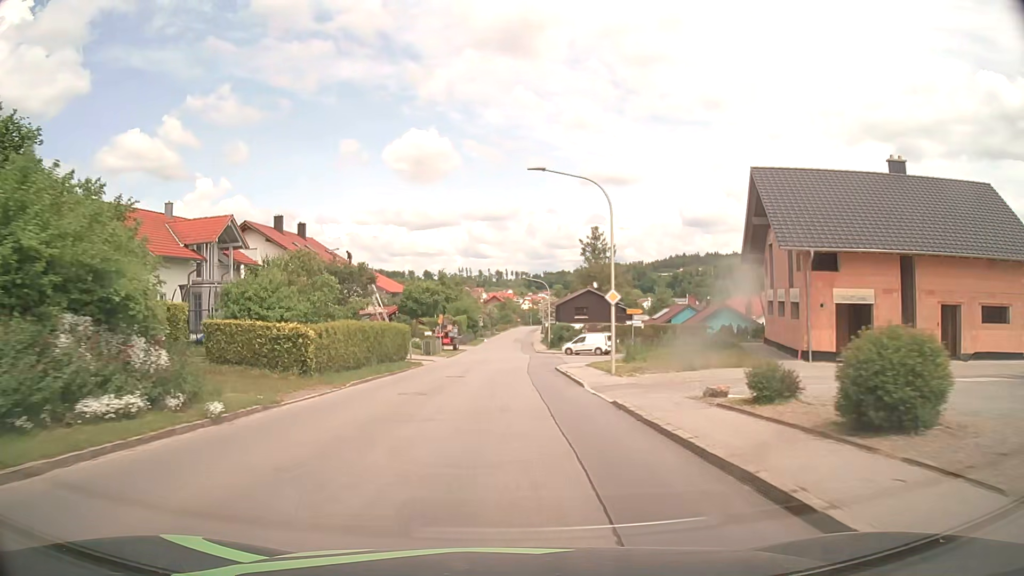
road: tertiary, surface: asphalt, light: Day
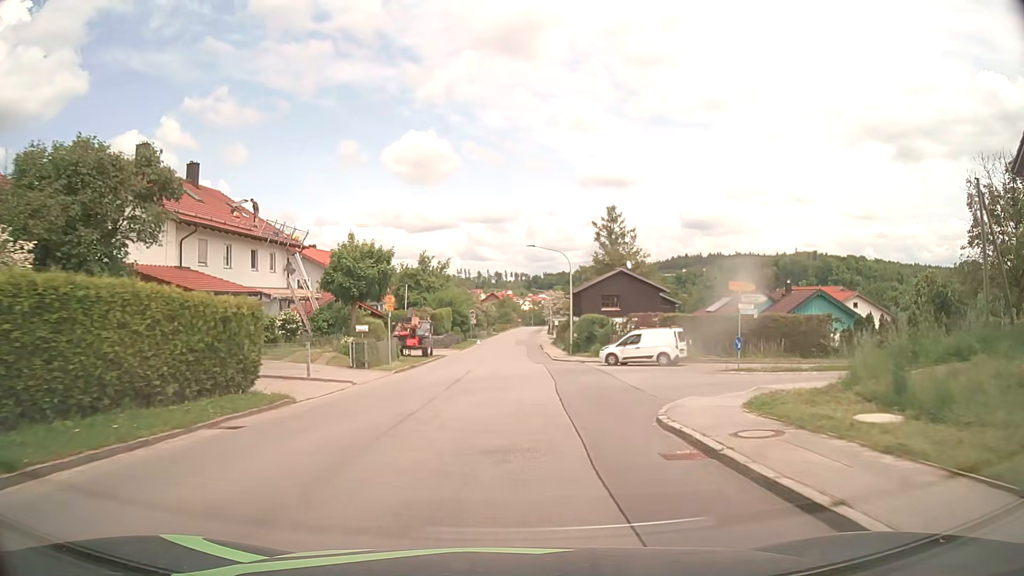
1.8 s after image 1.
(0.0, +23.4) m; 0°
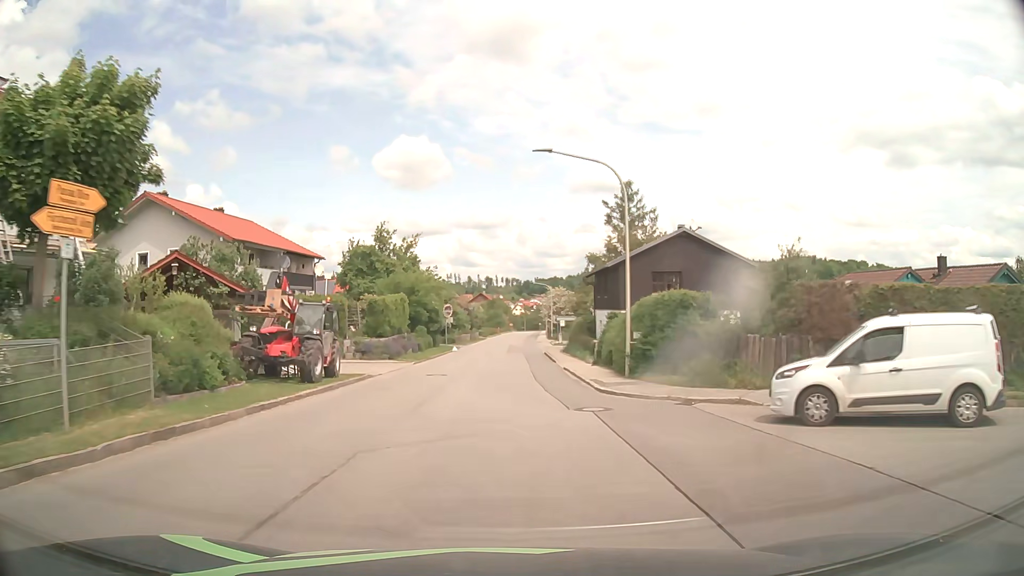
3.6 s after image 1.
(+0.2, +23.3) m; +1°
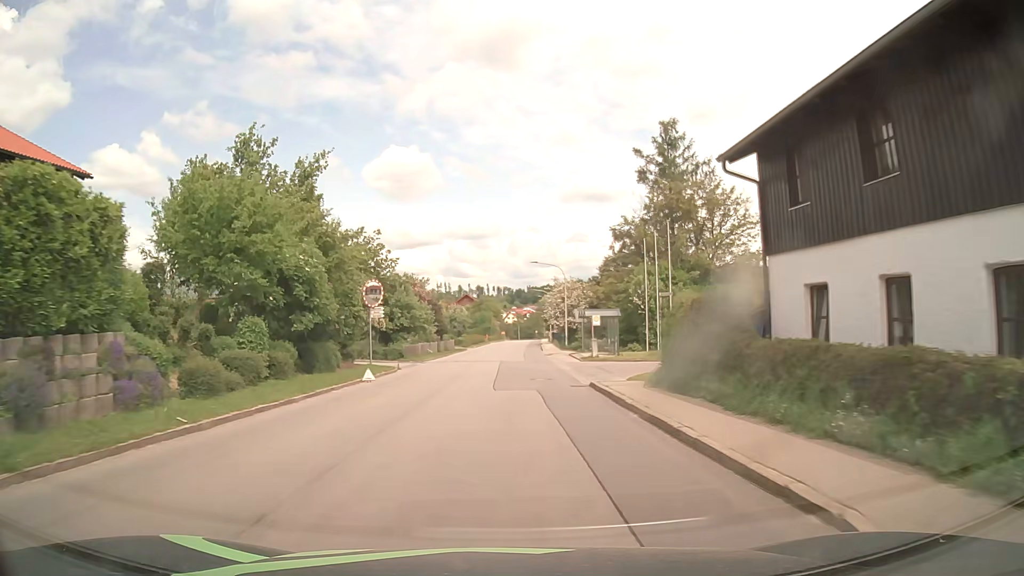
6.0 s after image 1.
(0.0, +31.1) m; 0°
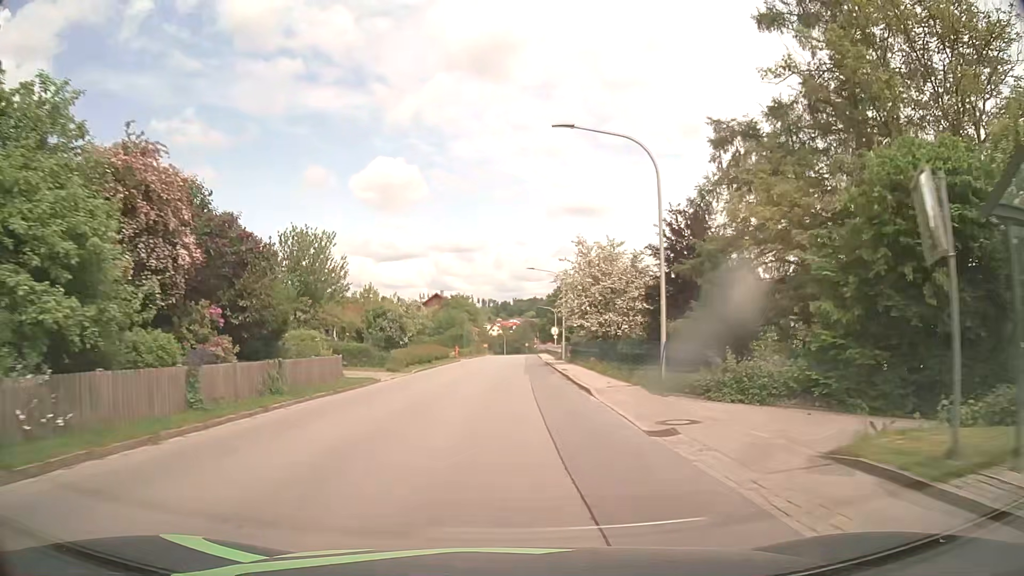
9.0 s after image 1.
(+0.3, +38.8) m; +2°
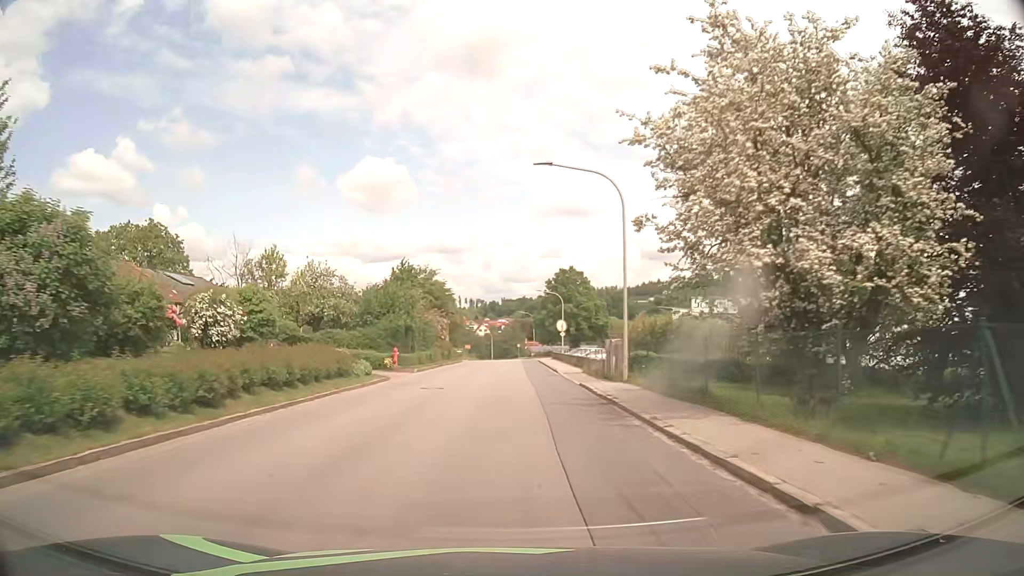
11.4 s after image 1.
(-0.1, +31.0) m; 0°
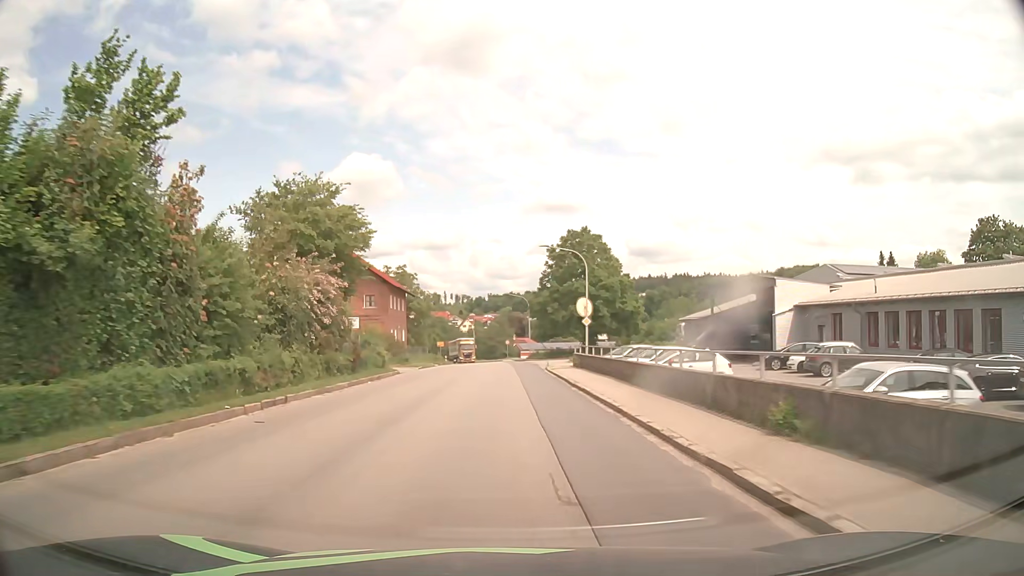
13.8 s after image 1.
(+0.3, +31.0) m; +1°
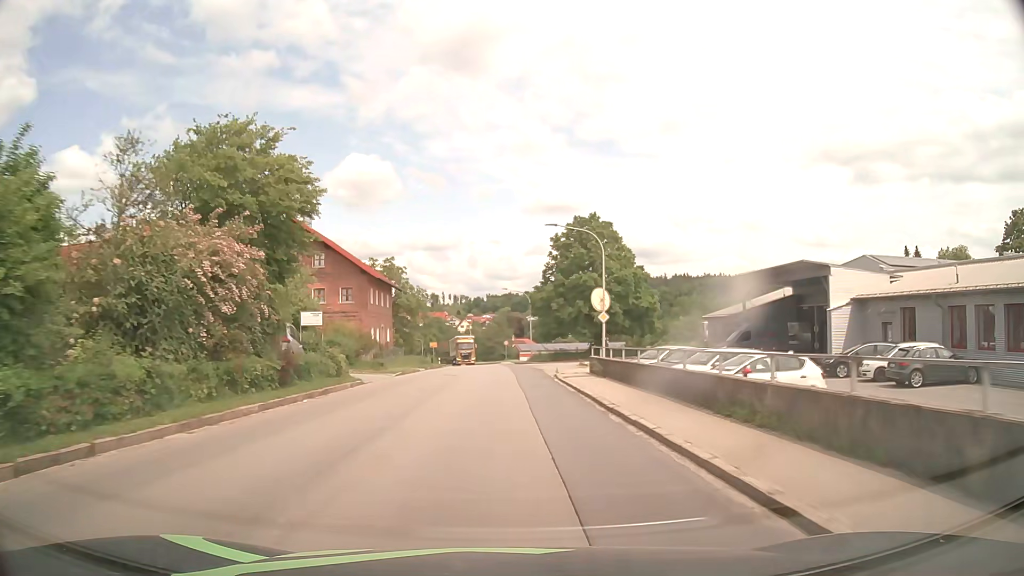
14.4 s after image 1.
(0.0, +7.8) m; 0°
(0, +10) (0, +20) (0, +30) (0, +40) (0, +50) (-1, +60) (-1, +70) (-2, +80) (-3, +90) (-5, +100) m
